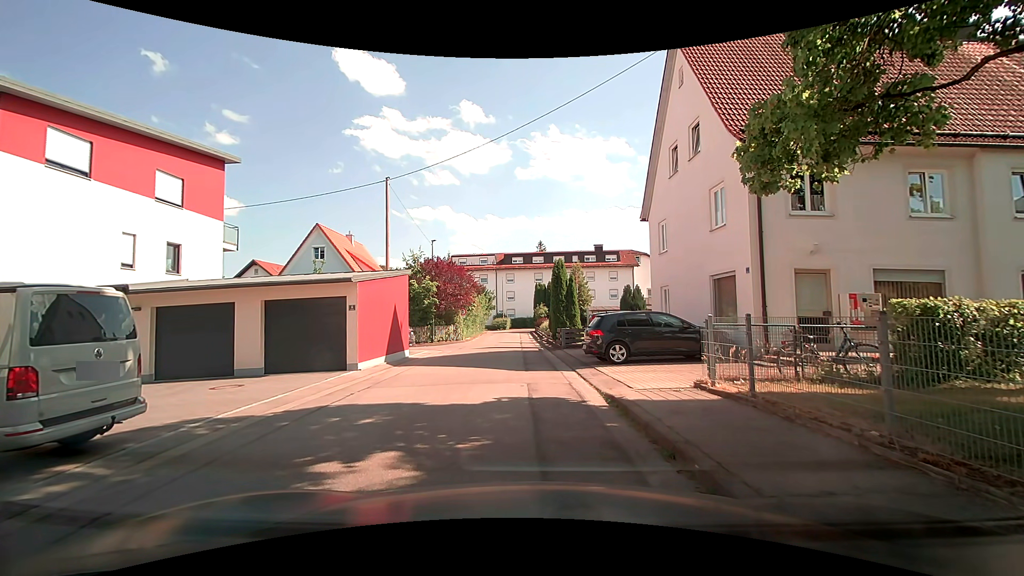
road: residential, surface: asphalt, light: Day
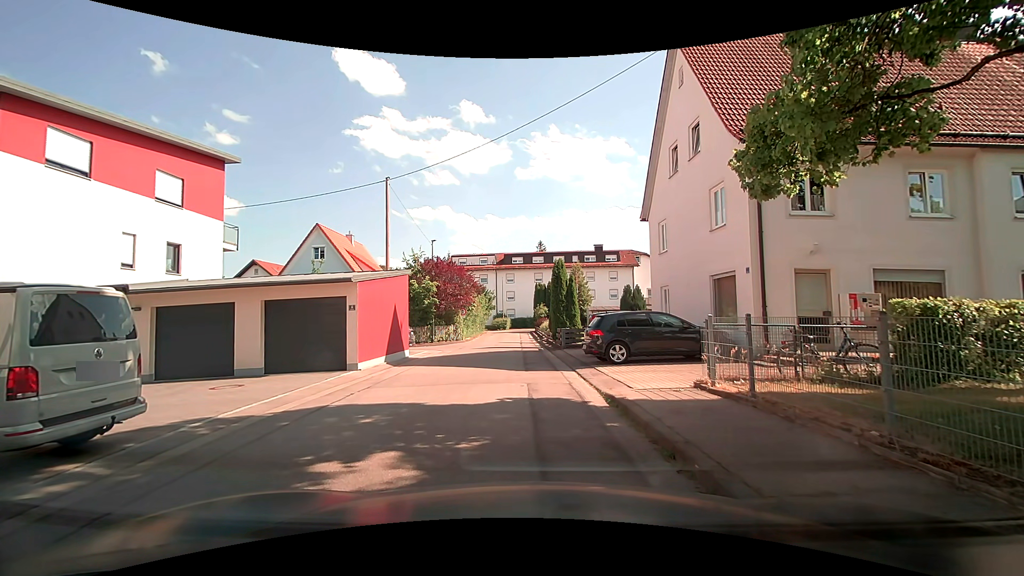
(0.0, 0.0) m; 0°
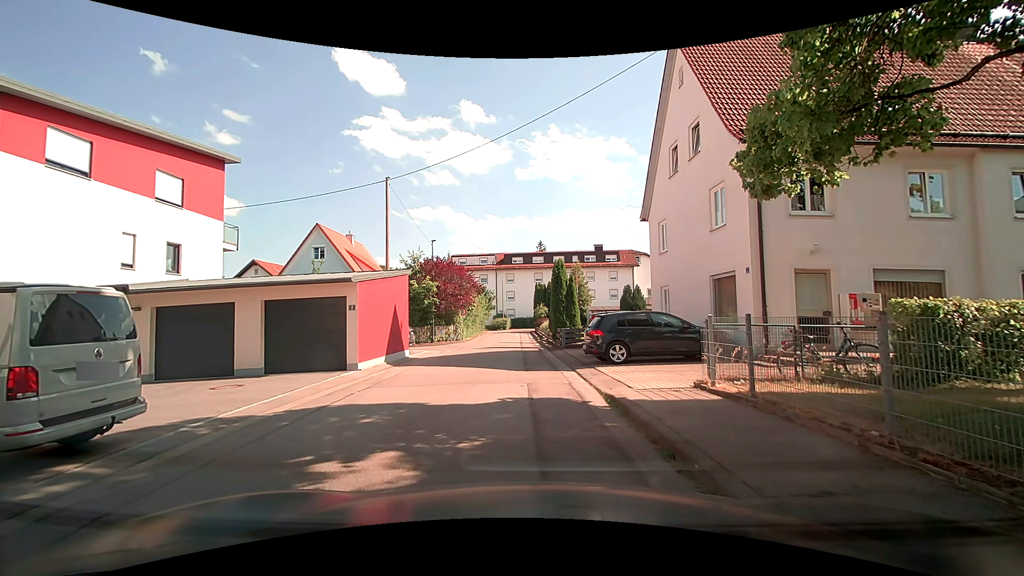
(0.0, 0.0) m; 0°
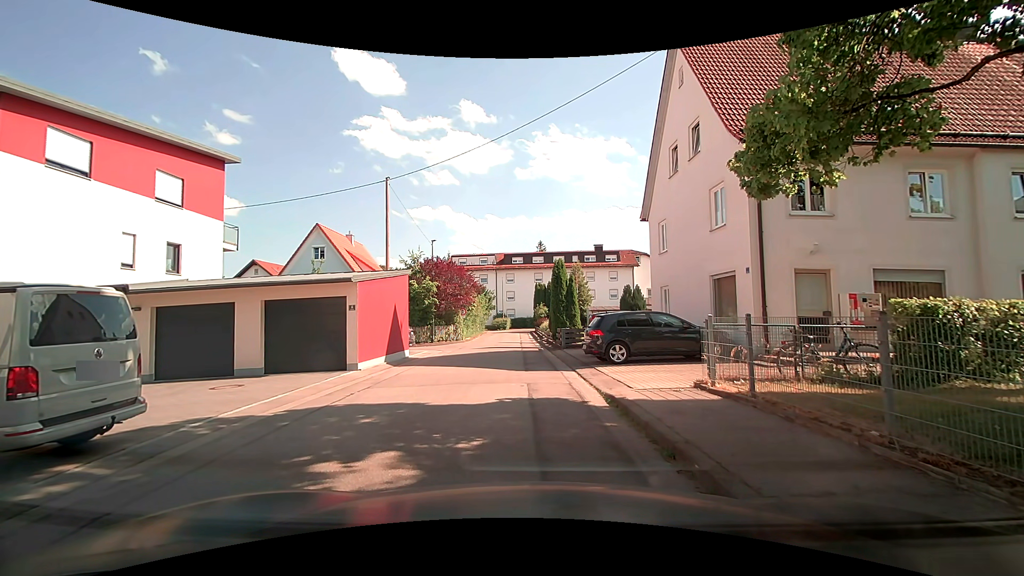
(0.0, 0.0) m; 0°
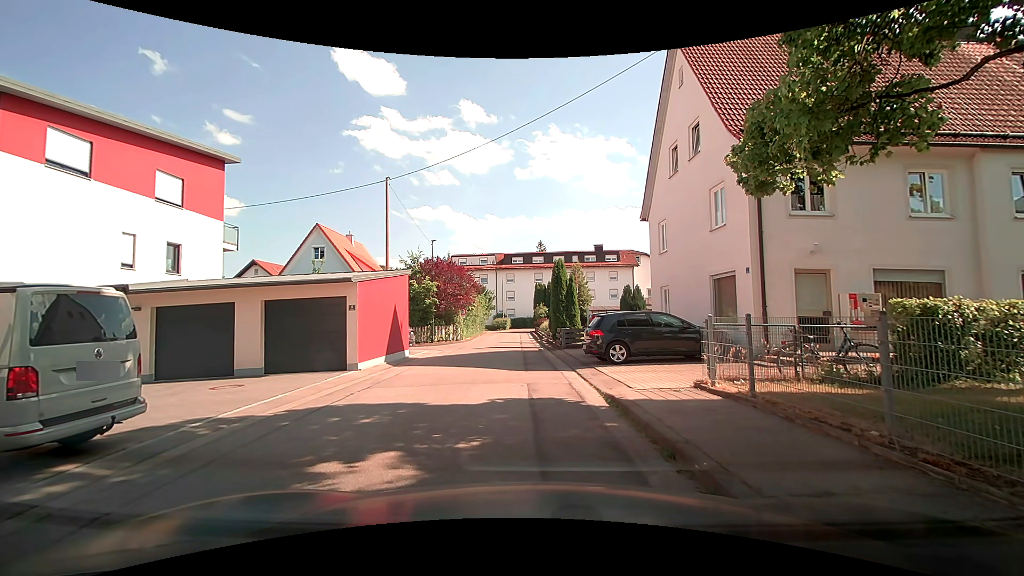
(0.0, 0.0) m; 0°
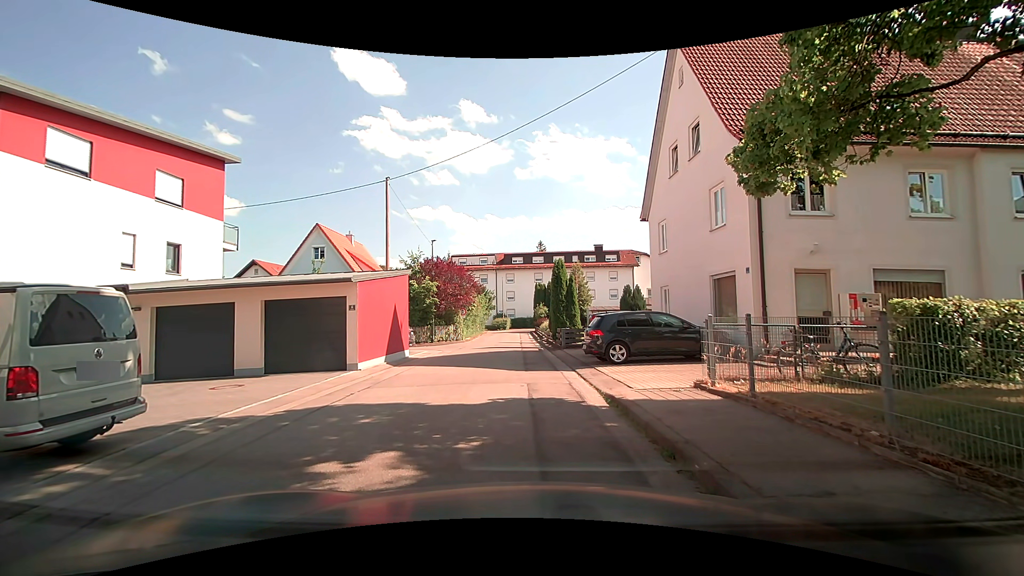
(0.0, 0.0) m; 0°
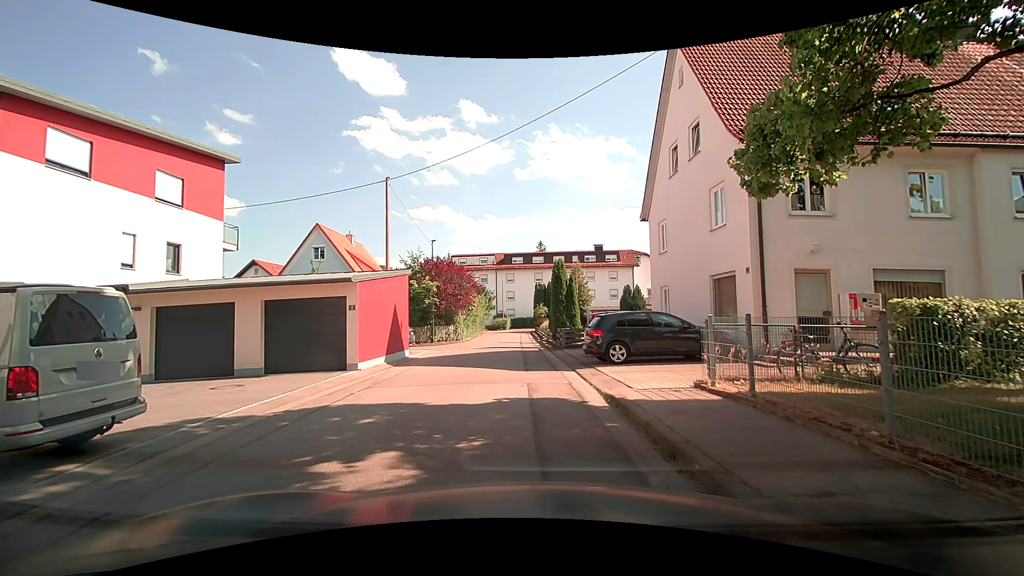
(0.0, 0.0) m; 0°
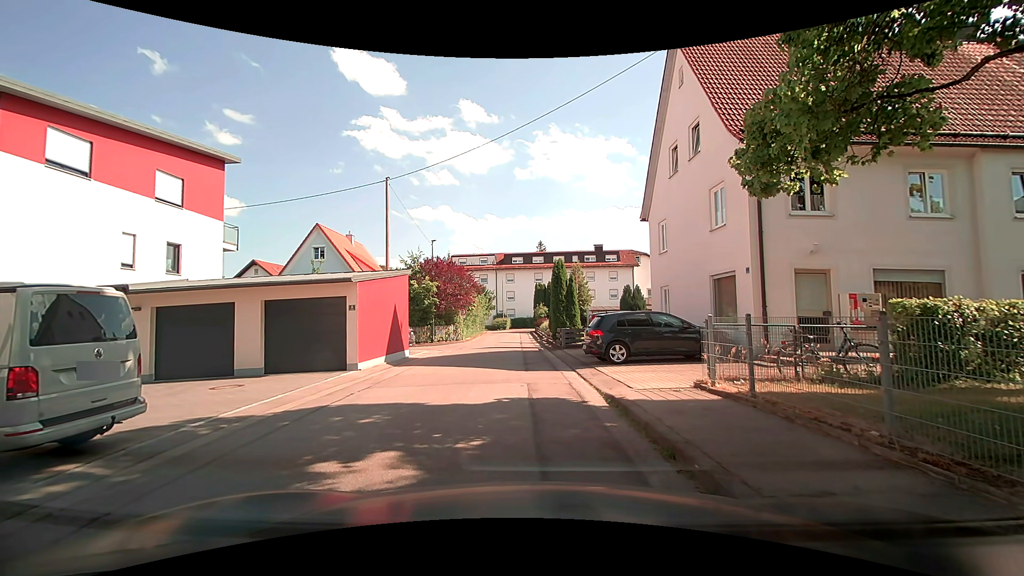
(0.0, 0.0) m; 0°
